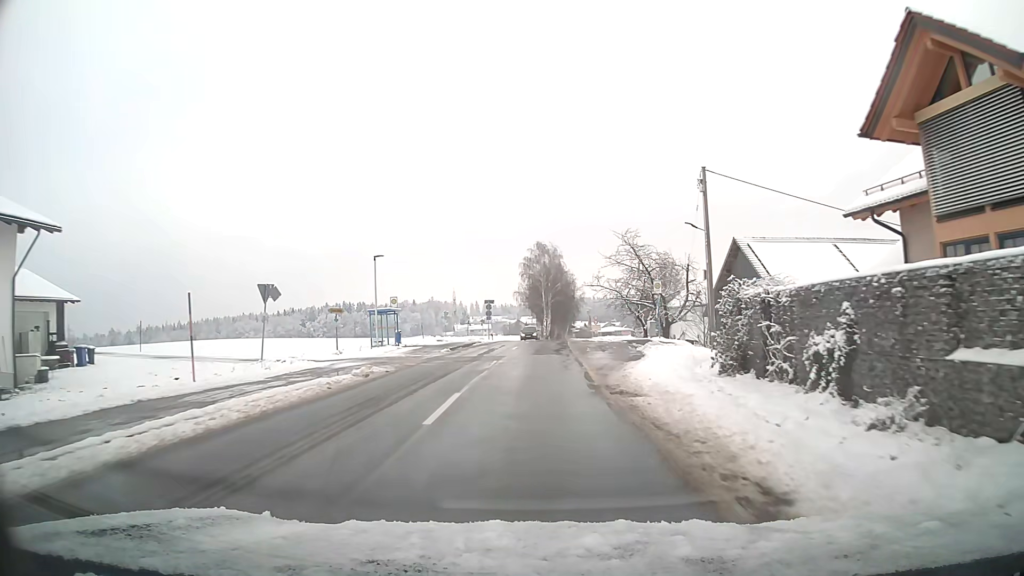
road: tertiary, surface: asphalt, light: Day
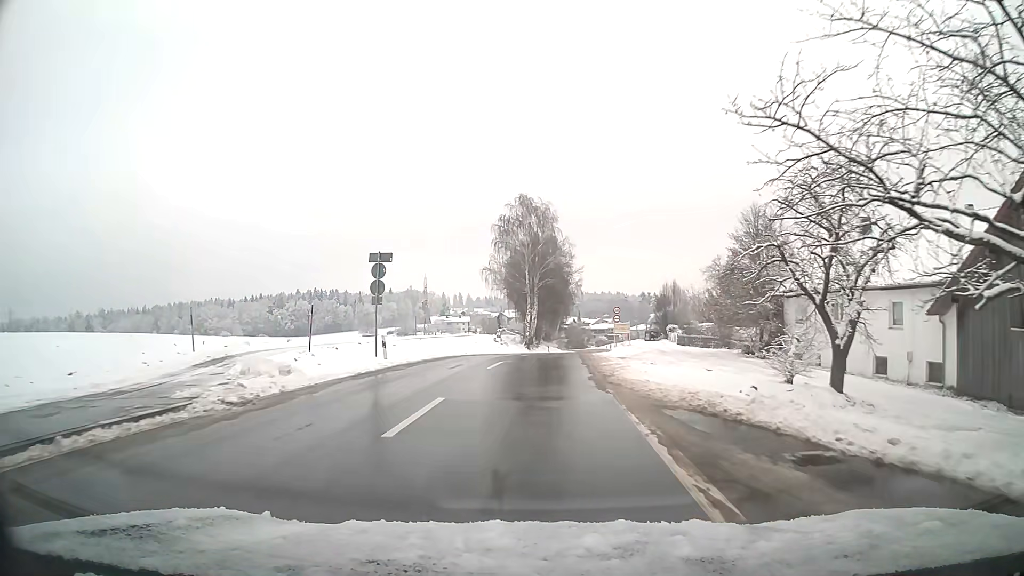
(+0.7, +40.3) m; +1°
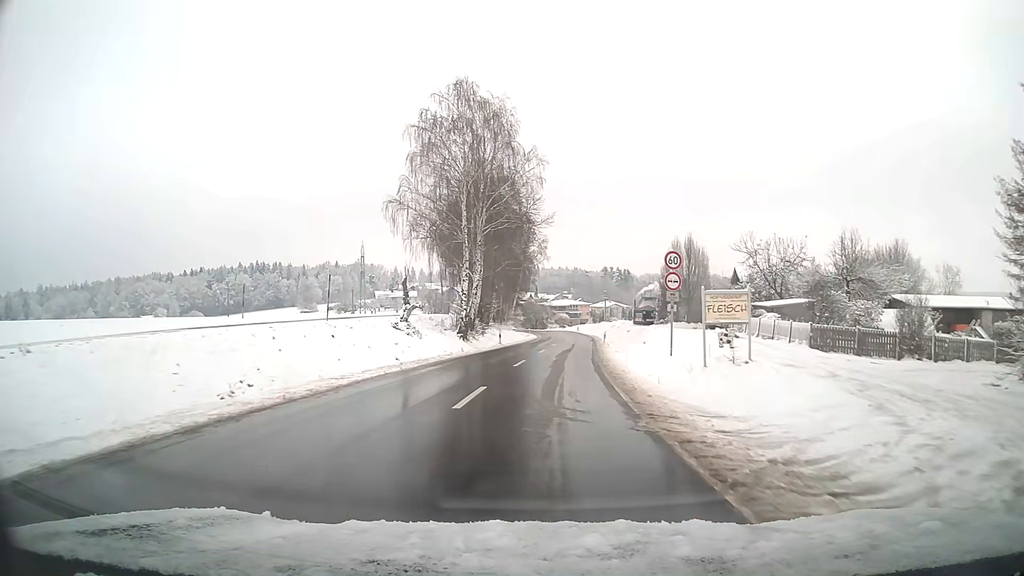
(+0.9, +32.7) m; +4°
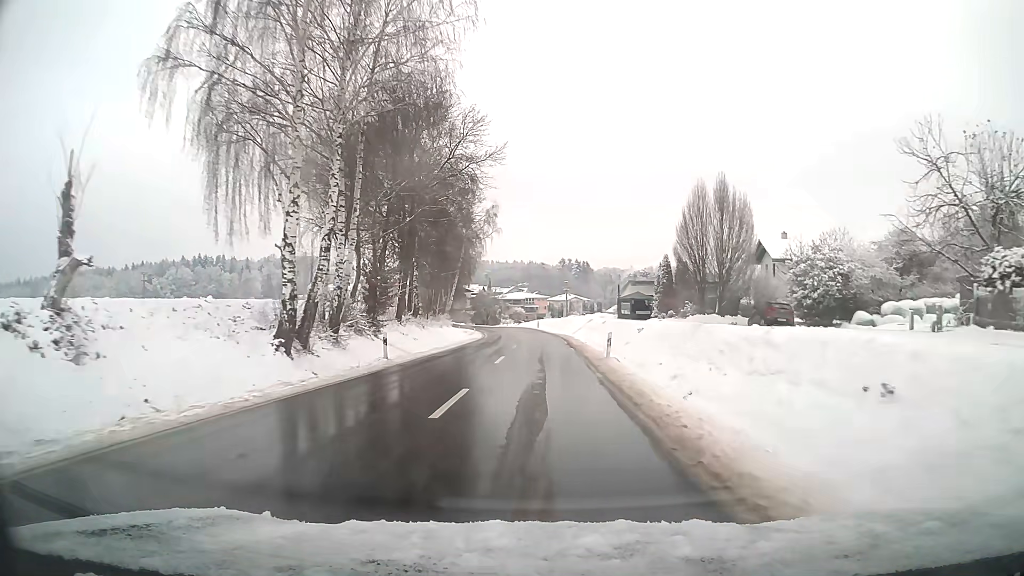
(+0.9, +25.7) m; +3°
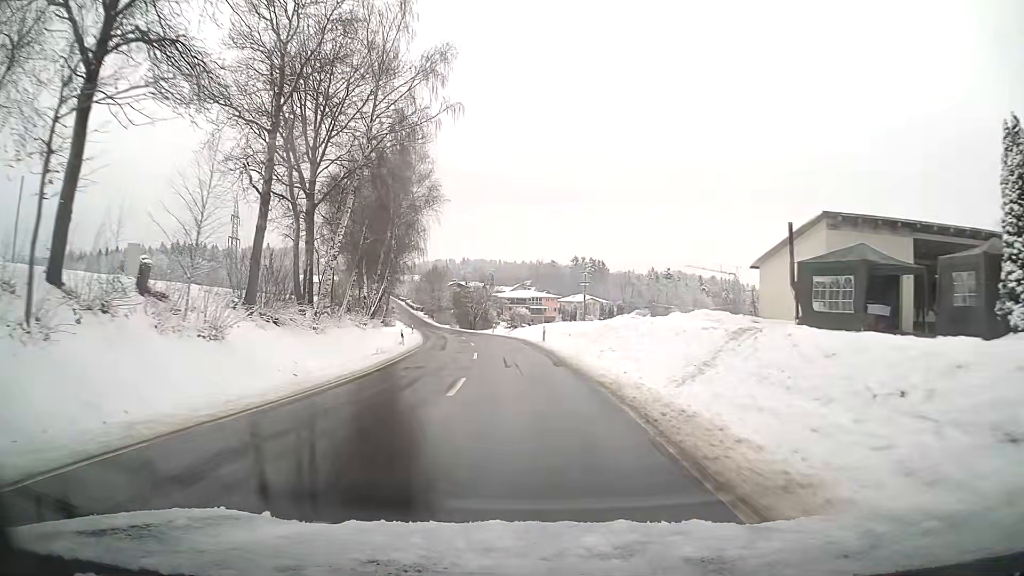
(+0.2, +45.0) m; -1°
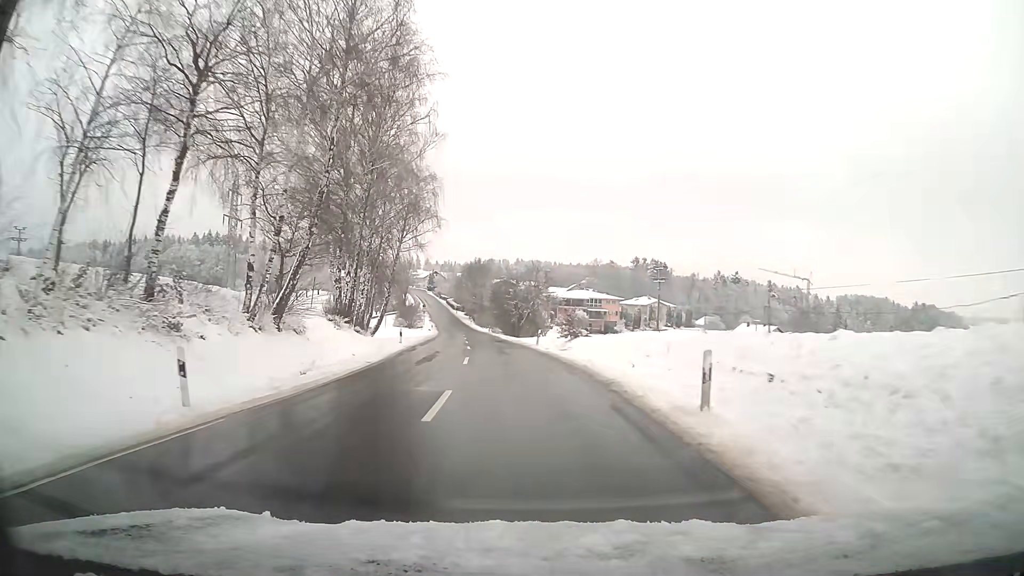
(-1.1, +27.4) m; -5°
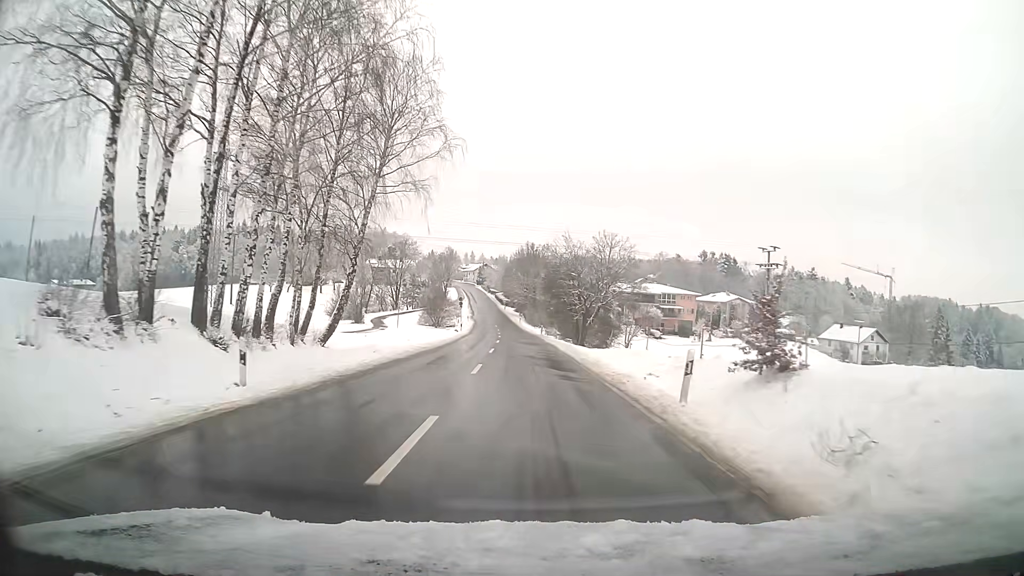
(-1.2, +27.6) m; -4°
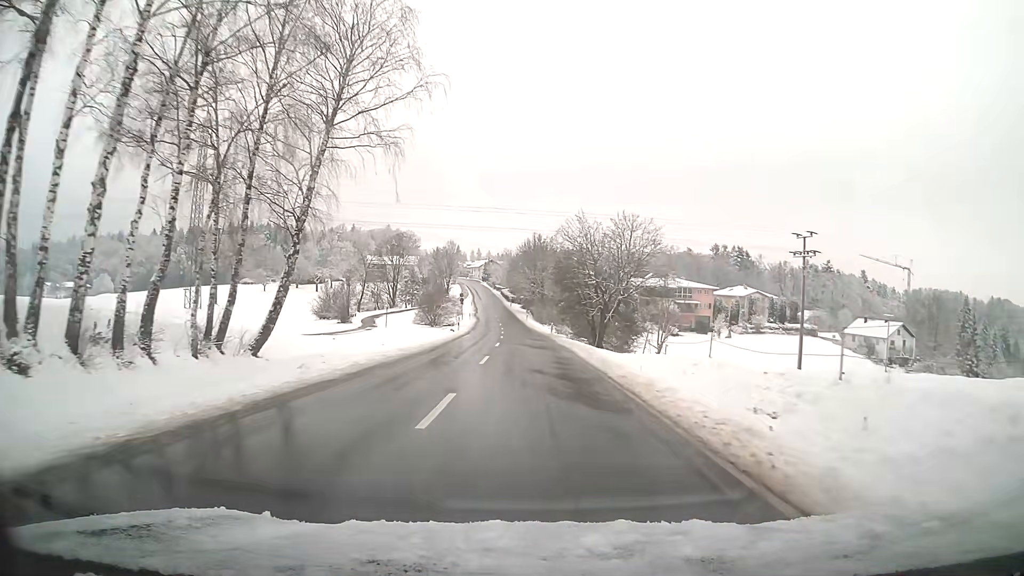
(0.0, +9.3) m; 0°
